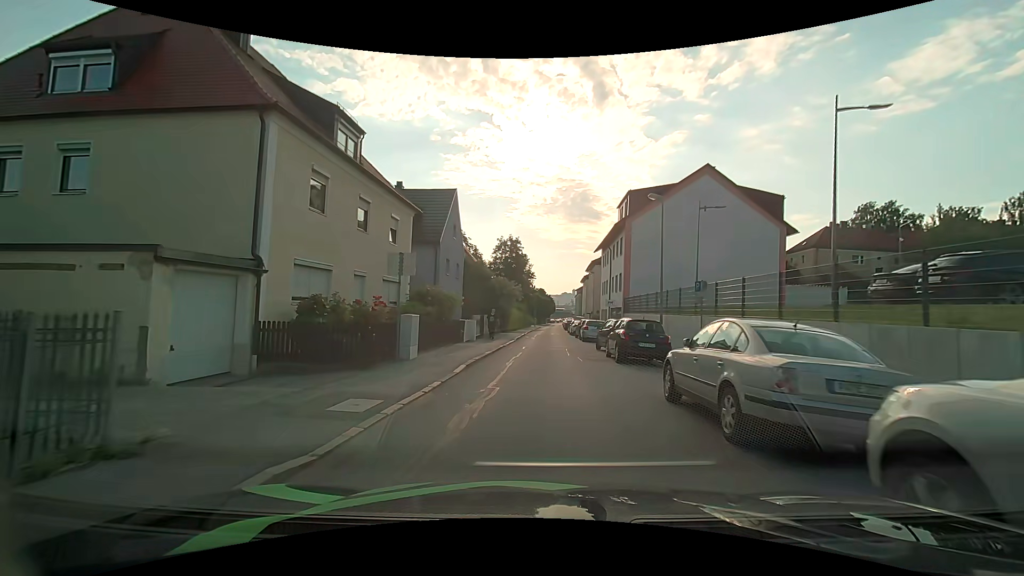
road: residential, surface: asphalt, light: Day
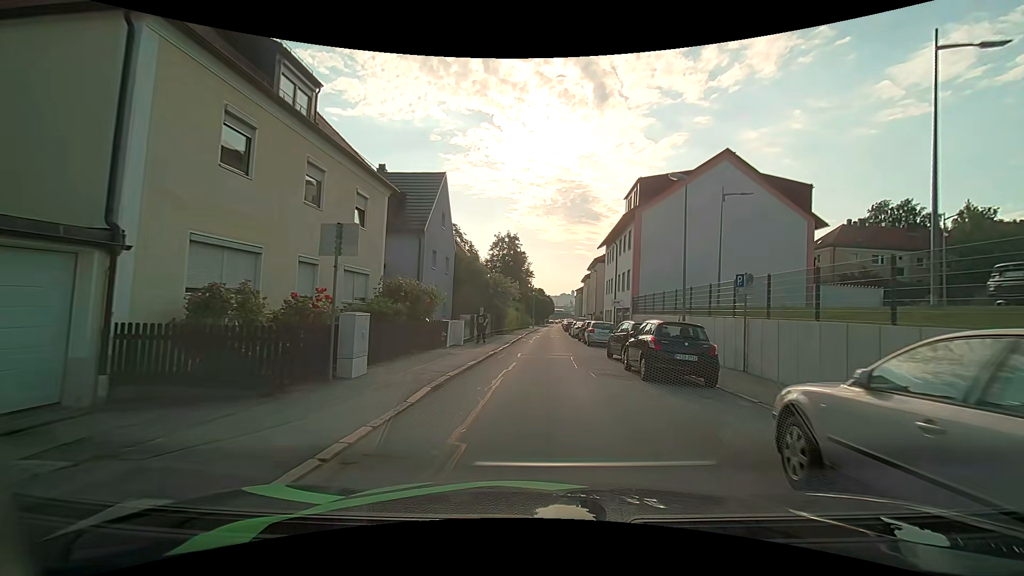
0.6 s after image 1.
(0.0, +4.2) m; 0°
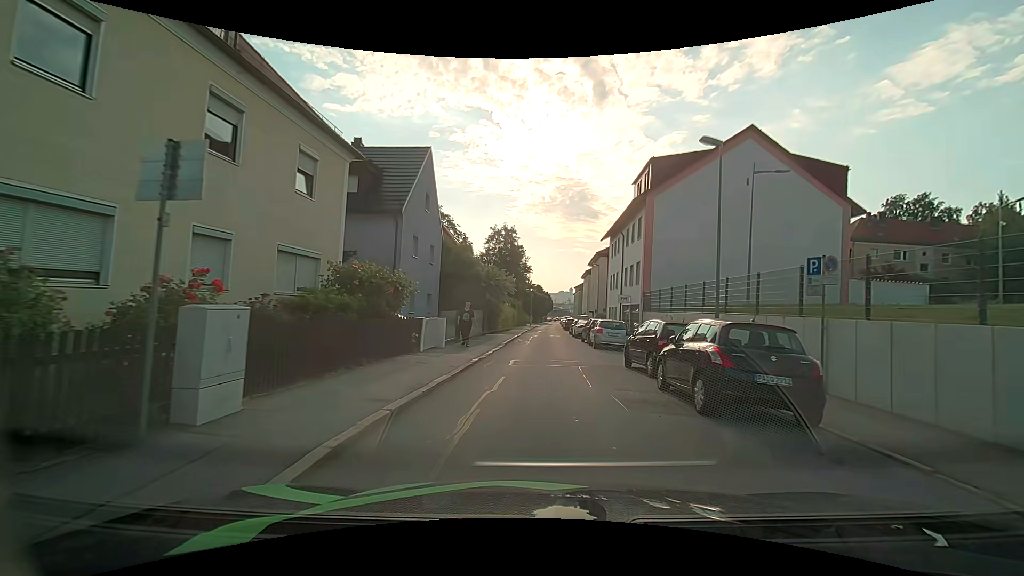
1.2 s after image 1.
(0.0, +4.3) m; 0°
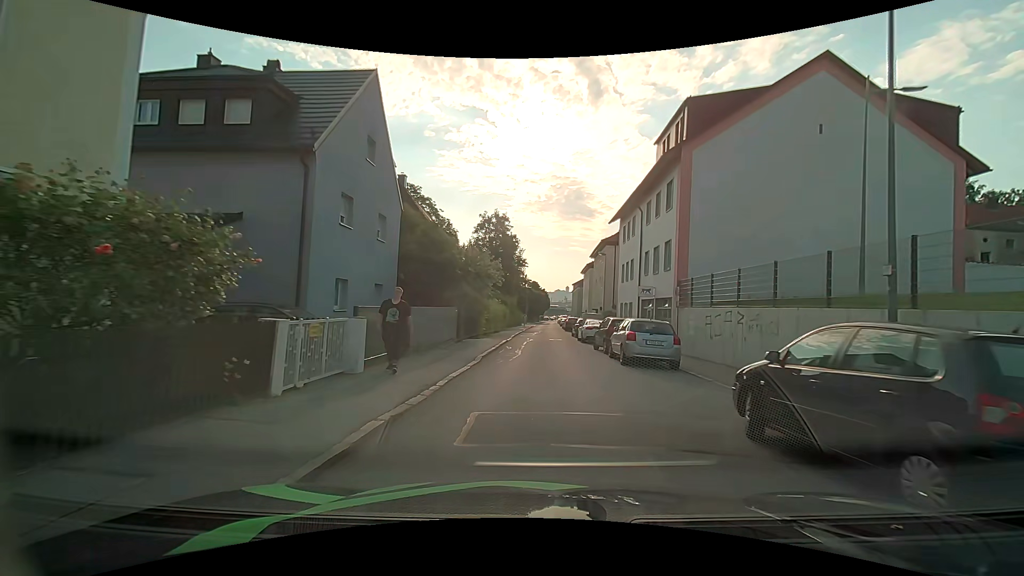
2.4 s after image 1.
(+0.1, +8.9) m; +1°
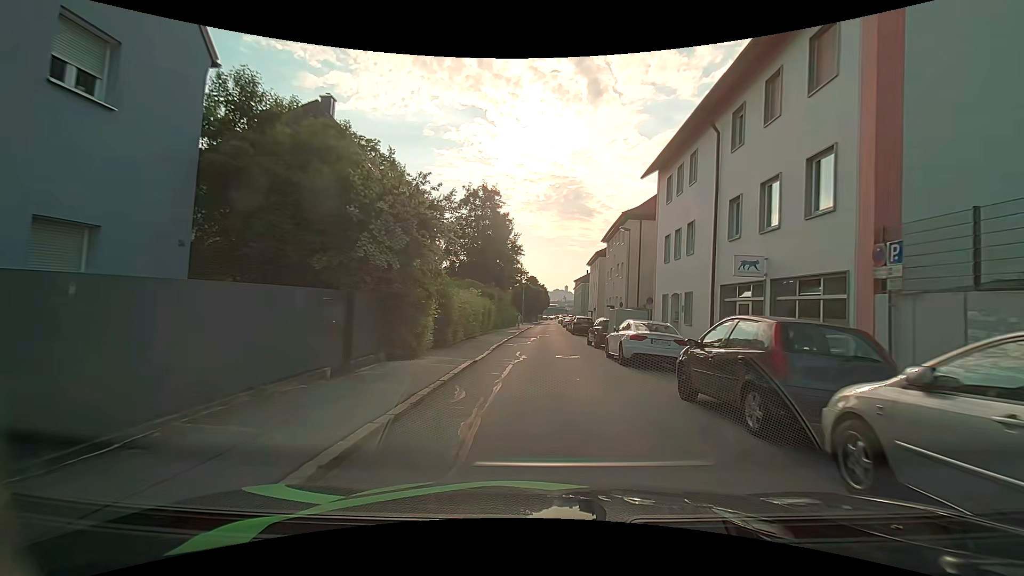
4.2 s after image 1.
(+0.1, +13.9) m; 0°
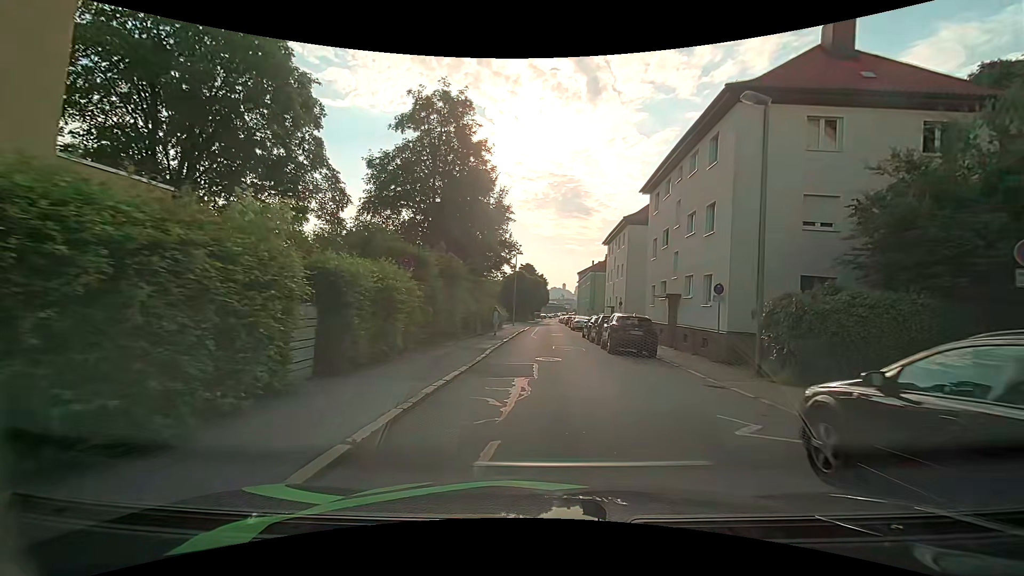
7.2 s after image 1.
(0.0, +21.7) m; 0°
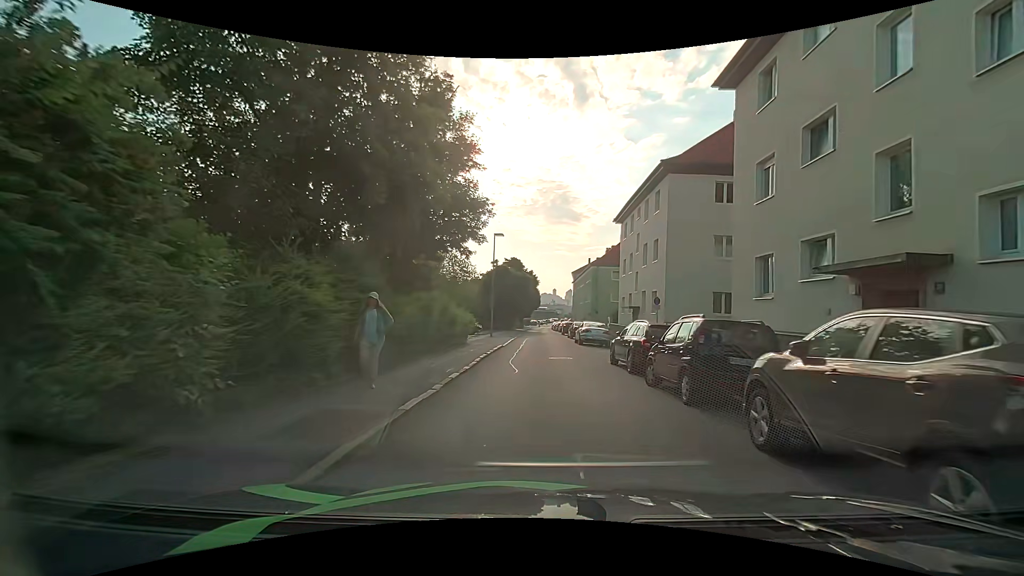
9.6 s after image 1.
(+0.3, +16.4) m; +2°
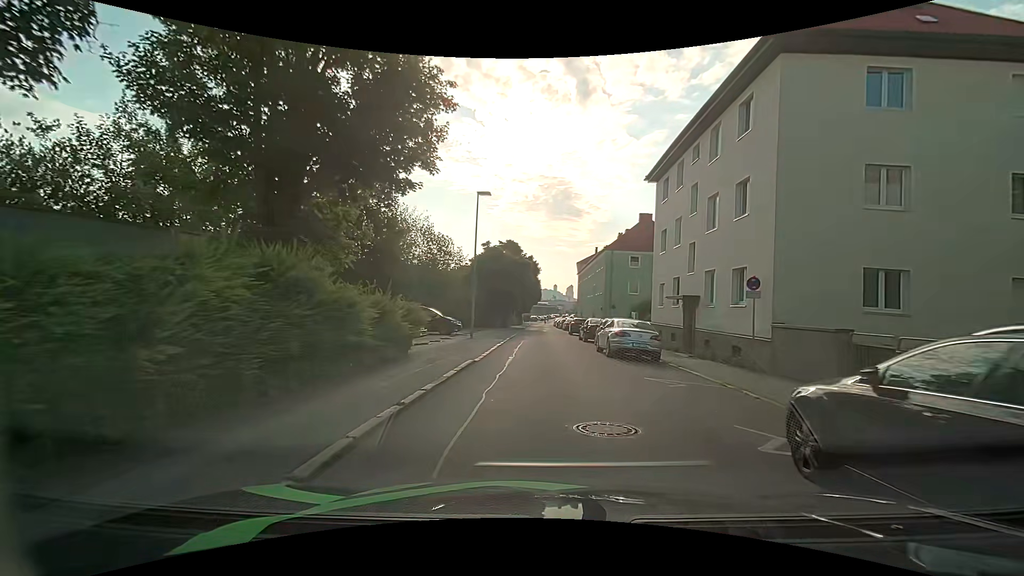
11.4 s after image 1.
(0.0, +11.9) m; -1°
(0, +10) (0, +20) (0, +30) (0, +40) (0, +50) (0, +60) (+1, +70) (+1, +80) (+1, +90) (+2, +100) m
